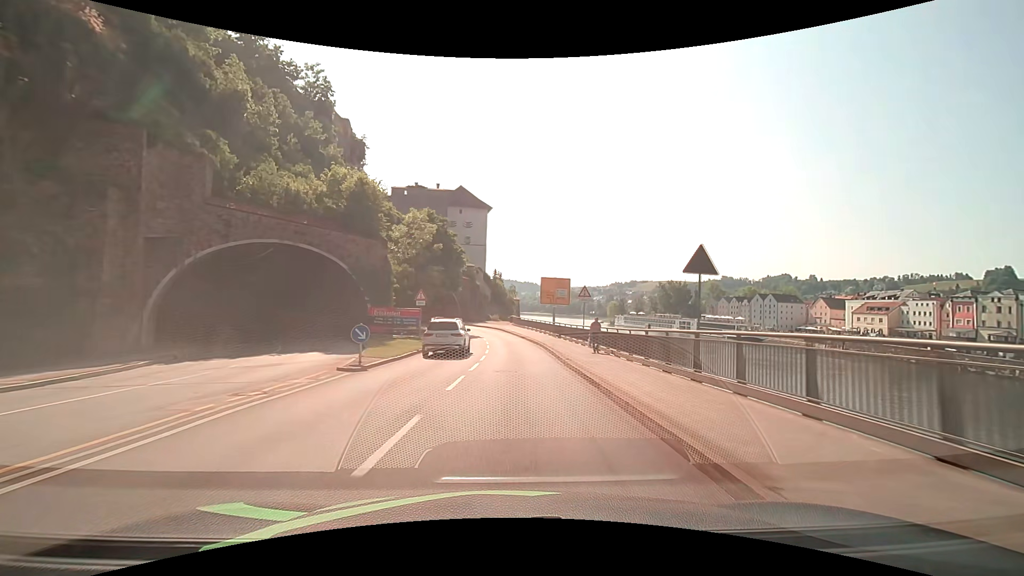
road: primary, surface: asphalt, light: Day
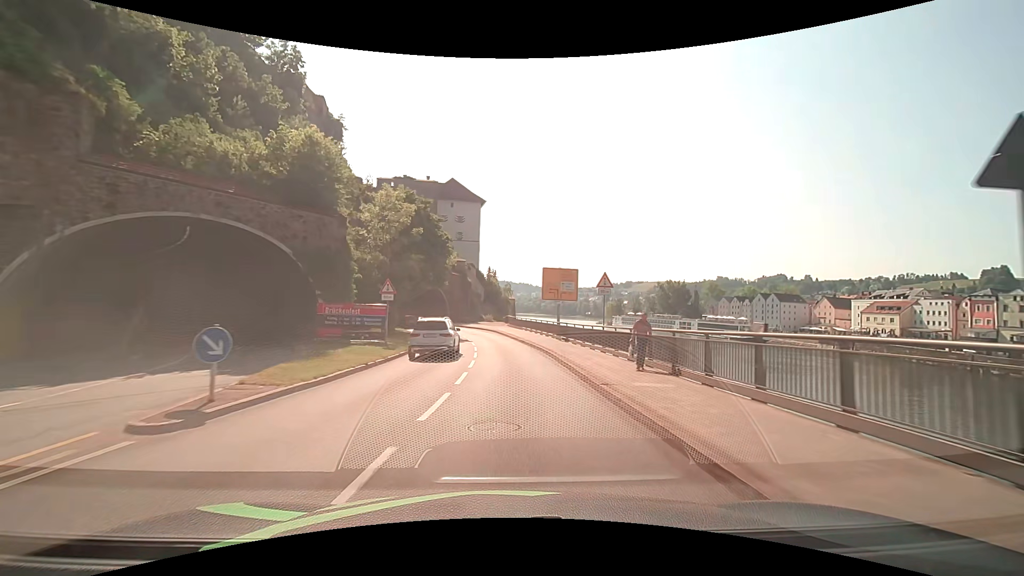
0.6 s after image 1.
(0.0, +7.9) m; +1°
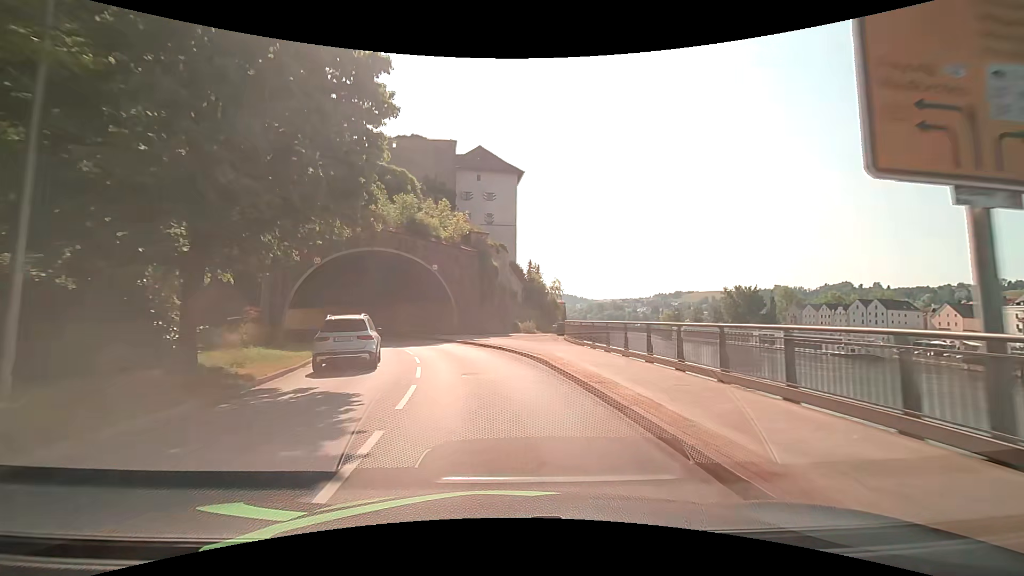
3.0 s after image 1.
(-0.6, +31.2) m; -5°
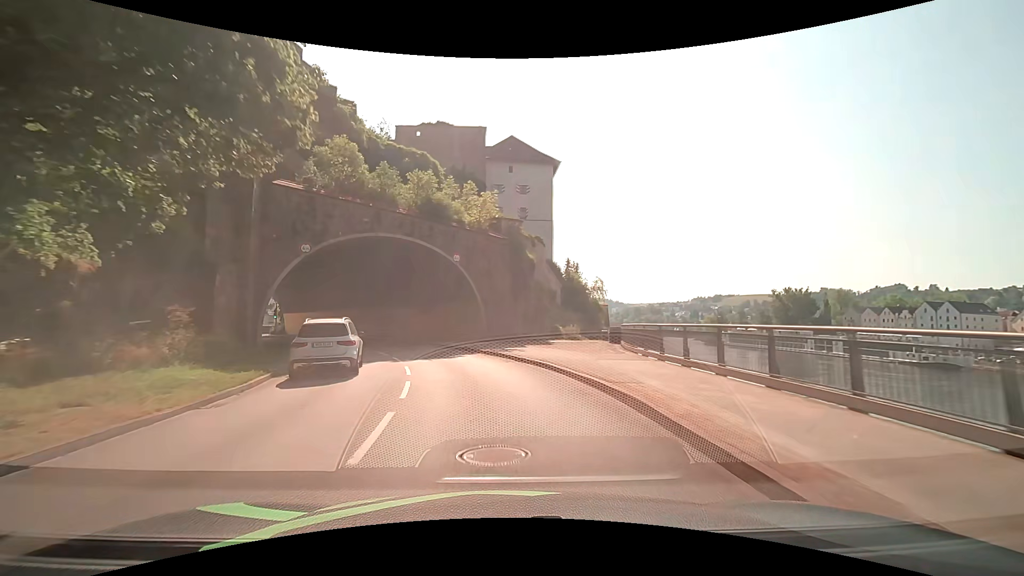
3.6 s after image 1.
(-0.2, +7.6) m; -4°
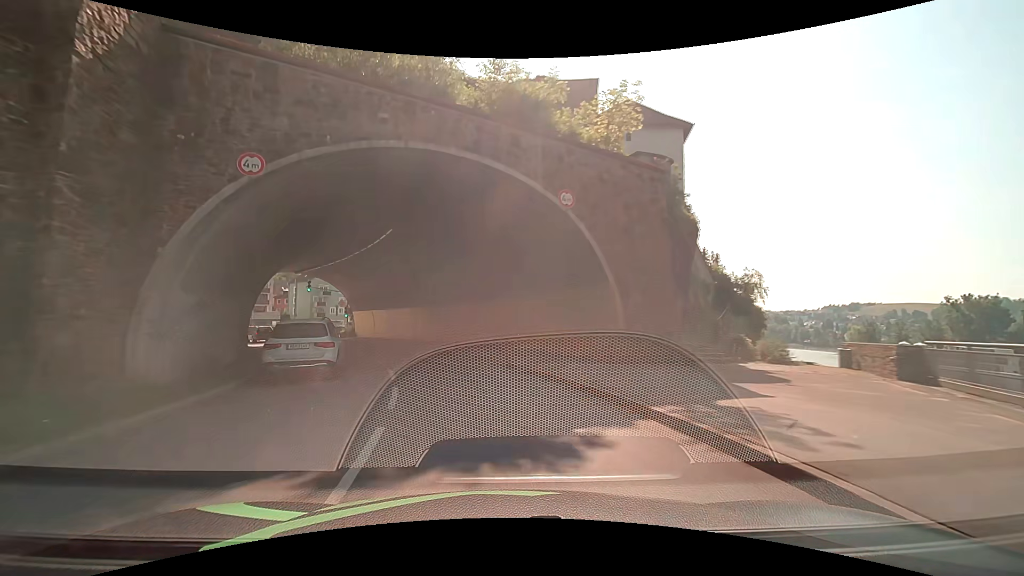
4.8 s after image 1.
(-1.3, +14.9) m; -11°
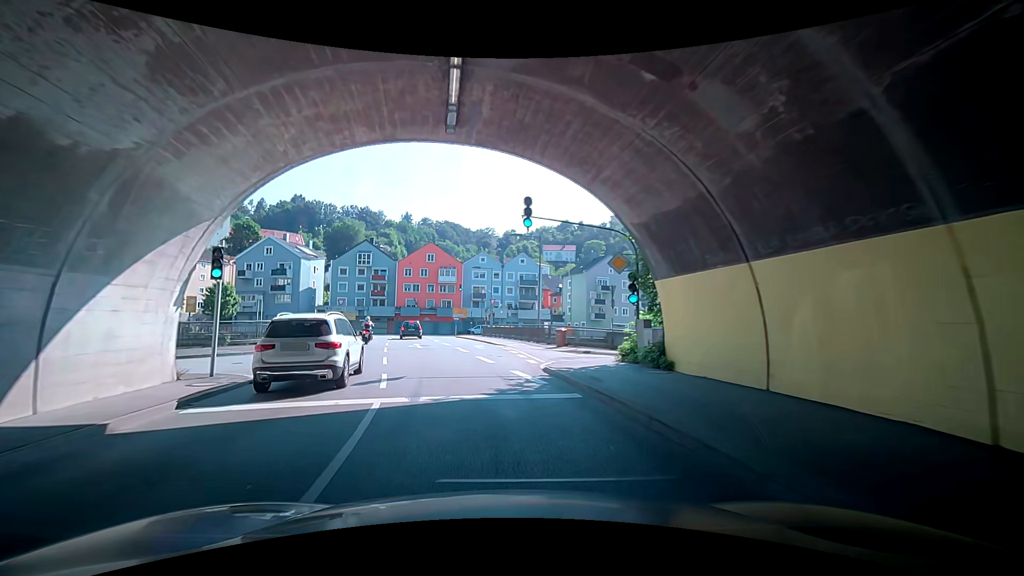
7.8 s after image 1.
(-9.0, +36.0) m; -22°
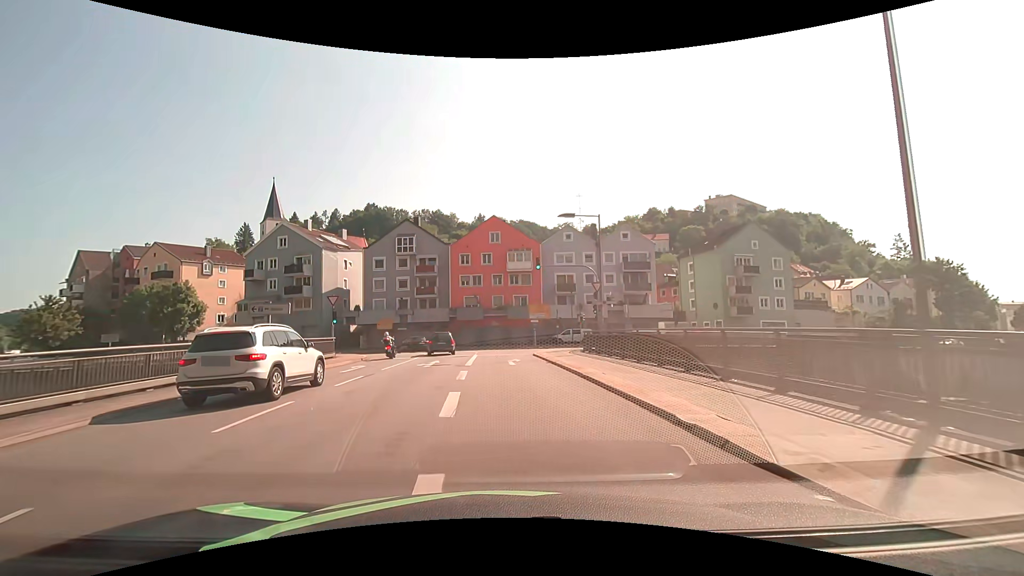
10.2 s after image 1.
(-4.2, +26.9) m; -20°
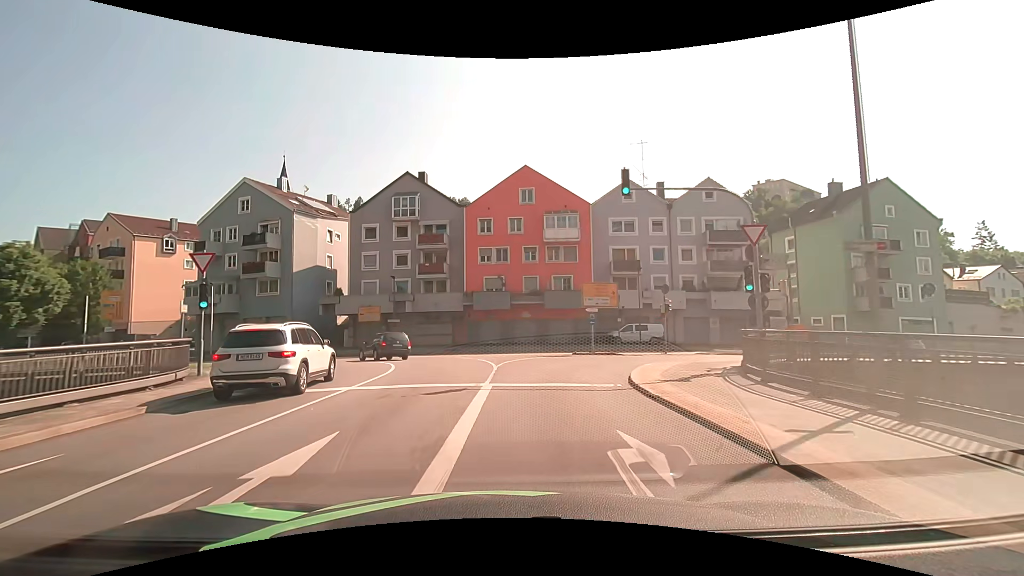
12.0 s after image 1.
(-0.8, +17.9) m; -3°
(0, +10) (+3, +20) (+9, +27) (+19, +31) (+28, +33) (+38, +35) (+48, +38) (+57, +41) (+67, +44) (+76, +48) m
